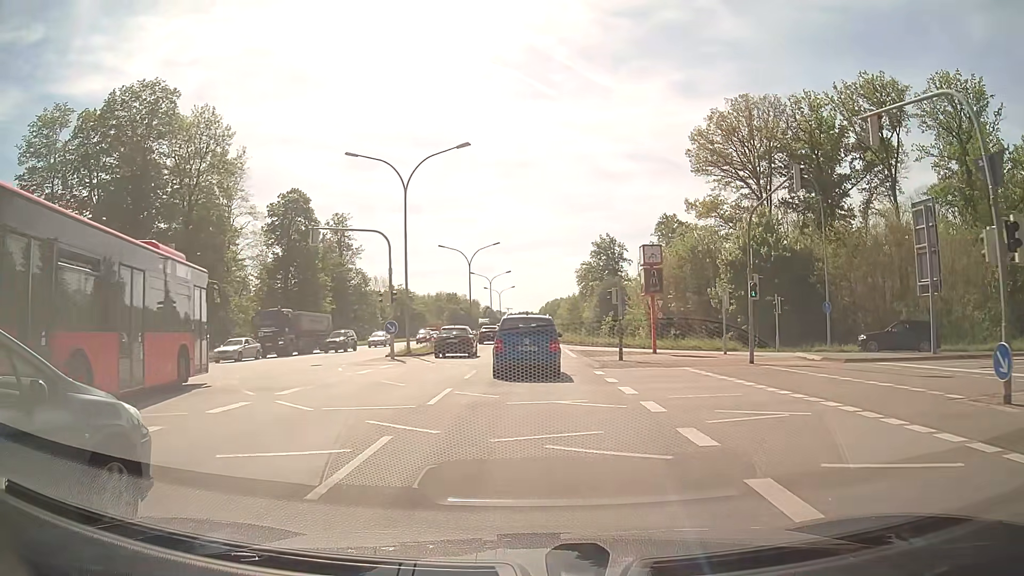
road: primary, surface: asphalt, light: Day
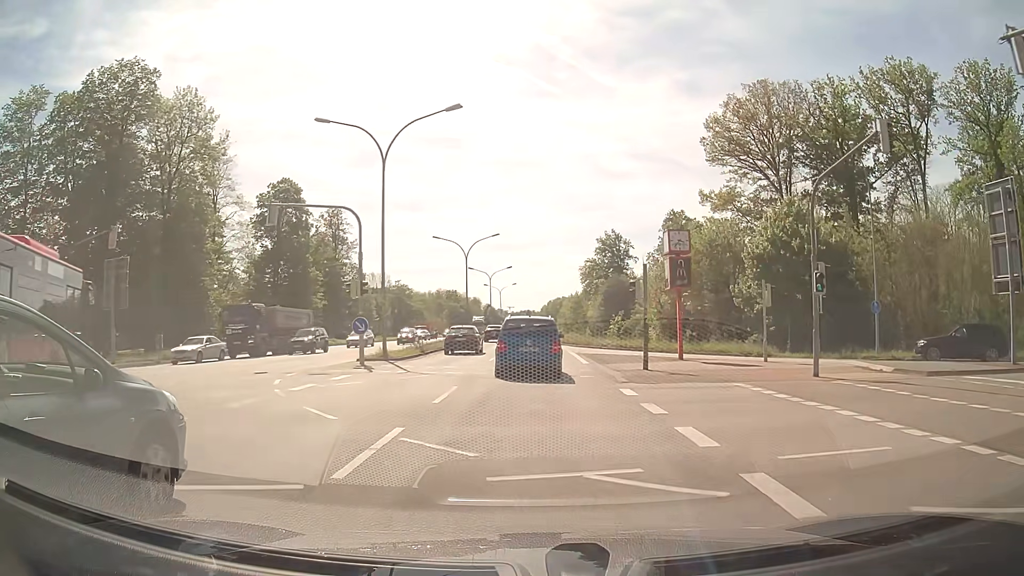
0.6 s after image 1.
(0.0, +5.7) m; 0°
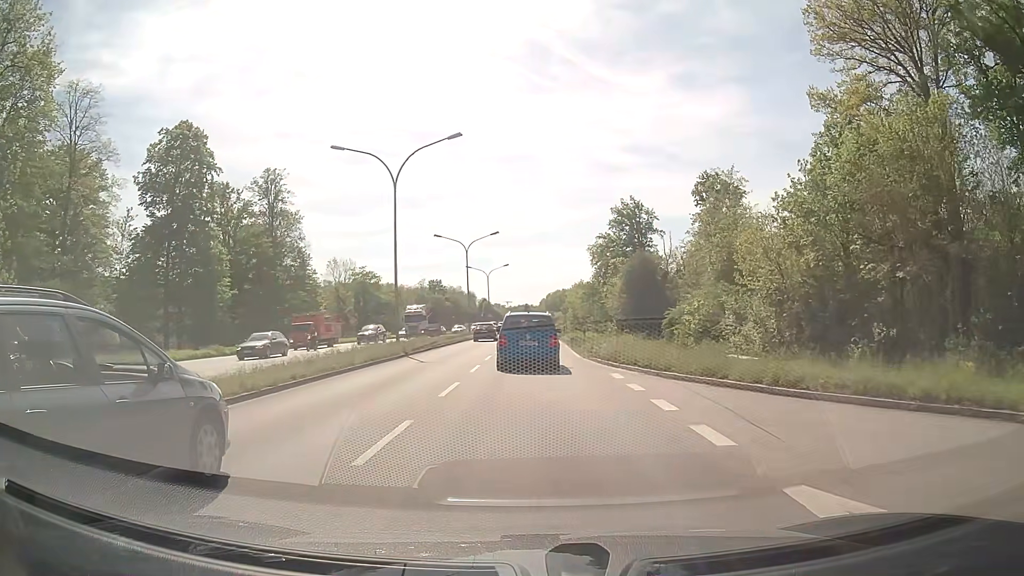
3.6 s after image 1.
(+0.1, +32.6) m; 0°
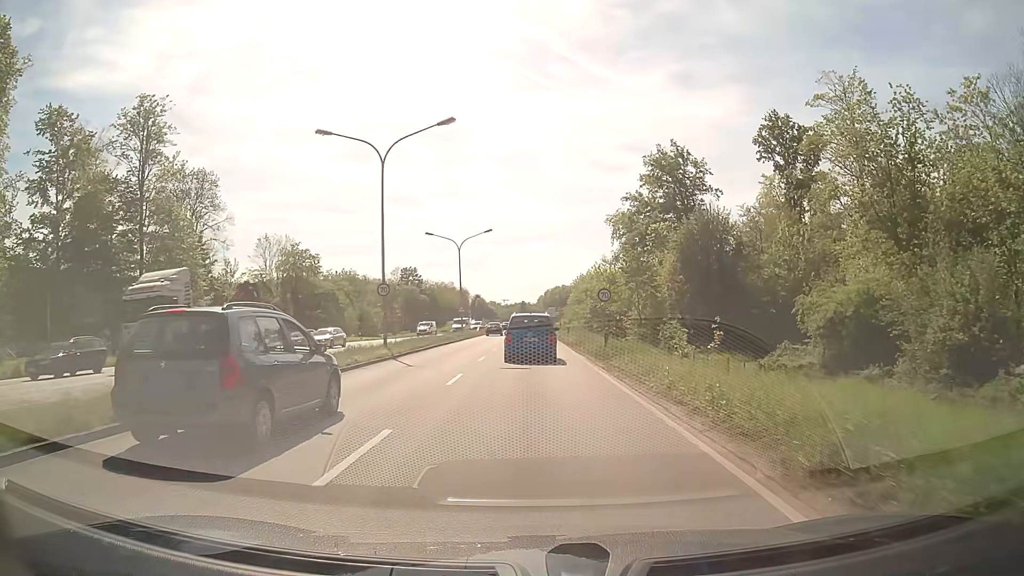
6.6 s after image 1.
(0.0, +37.1) m; 0°
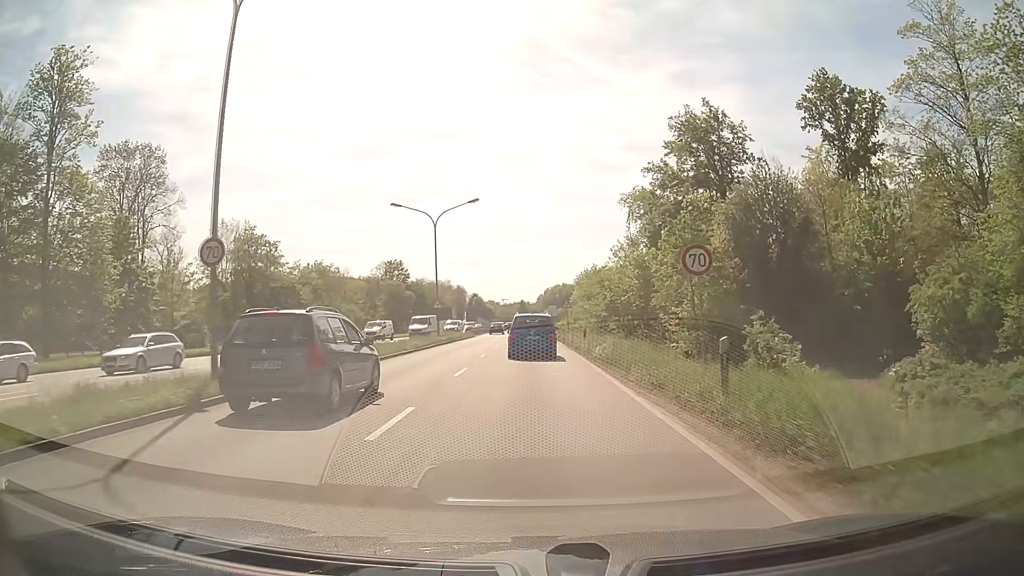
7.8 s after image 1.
(0.0, +16.1) m; 0°
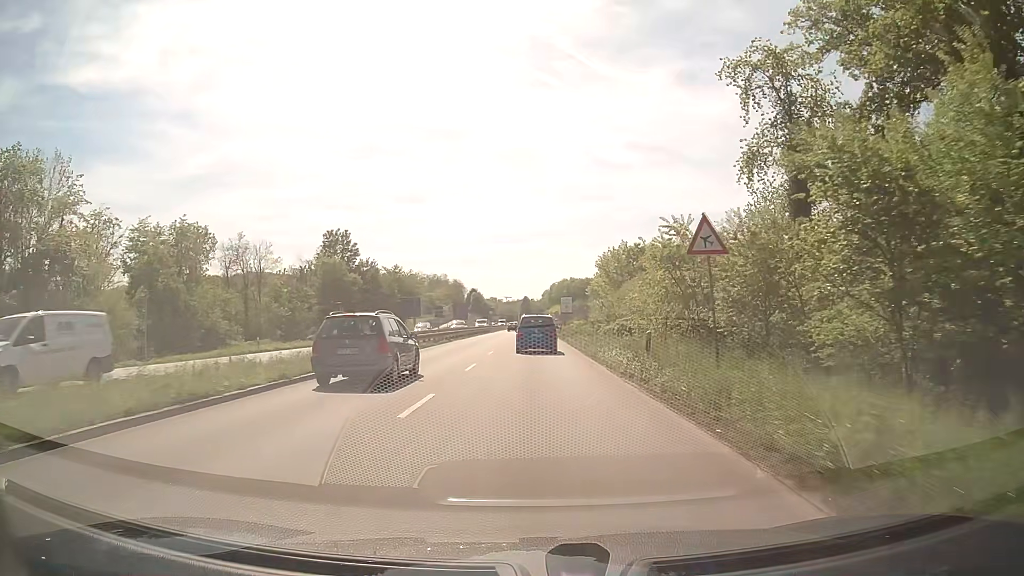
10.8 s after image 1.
(-0.3, +43.7) m; 0°
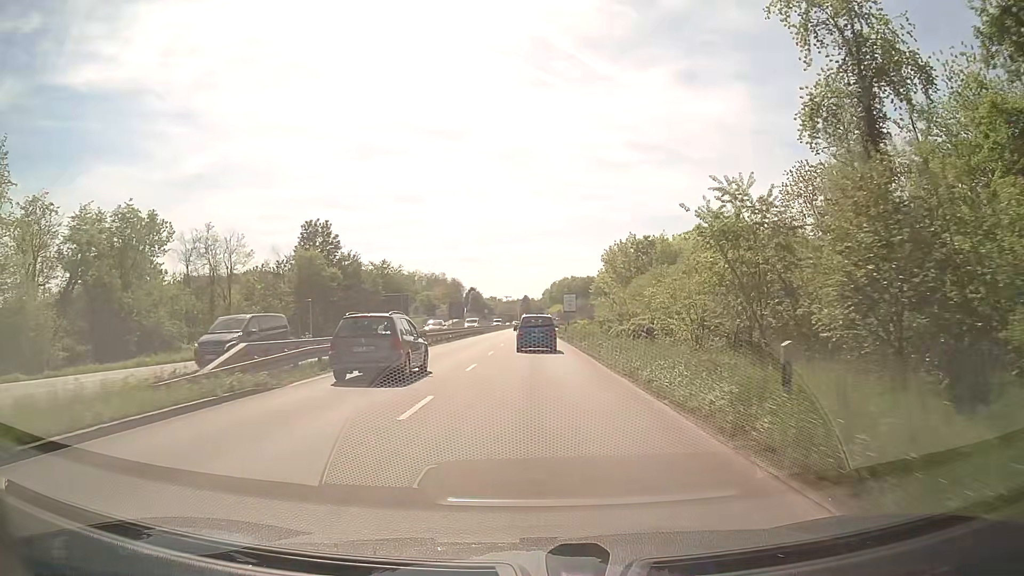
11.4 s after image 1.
(0.0, +9.3) m; 0°
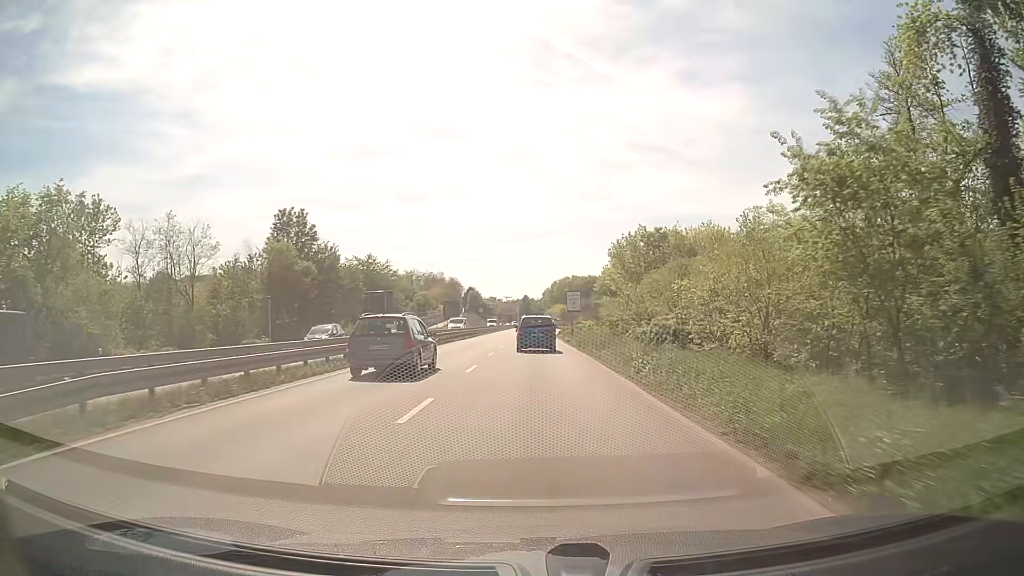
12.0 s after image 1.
(0.0, +9.4) m; 0°
(0, +10) (0, +20) (0, +30) (0, +40) (0, +50) (0, +60) (+1, +70) (+1, +80) (+2, +90) (+3, +100) m
